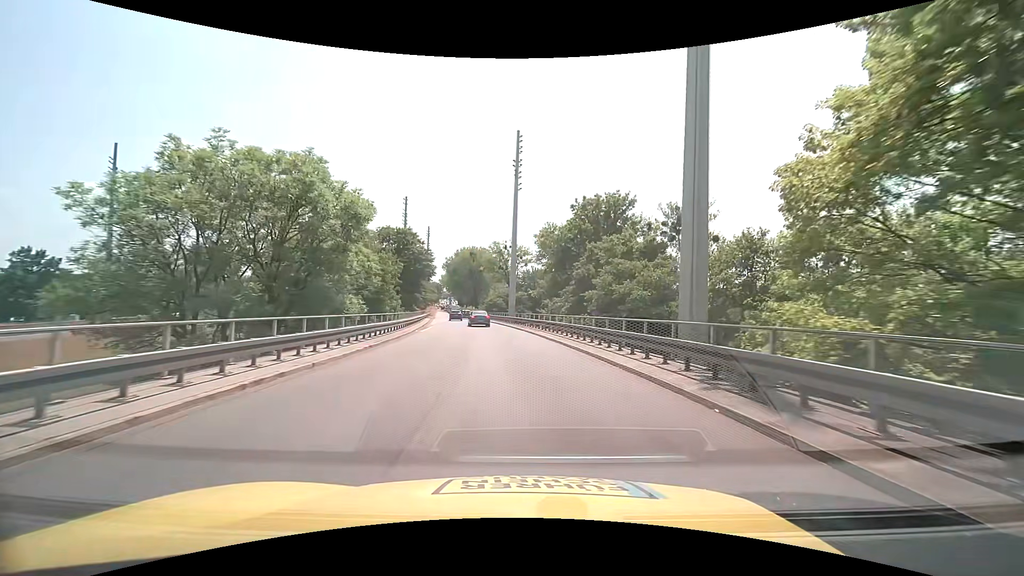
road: trunk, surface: asphalt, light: Day
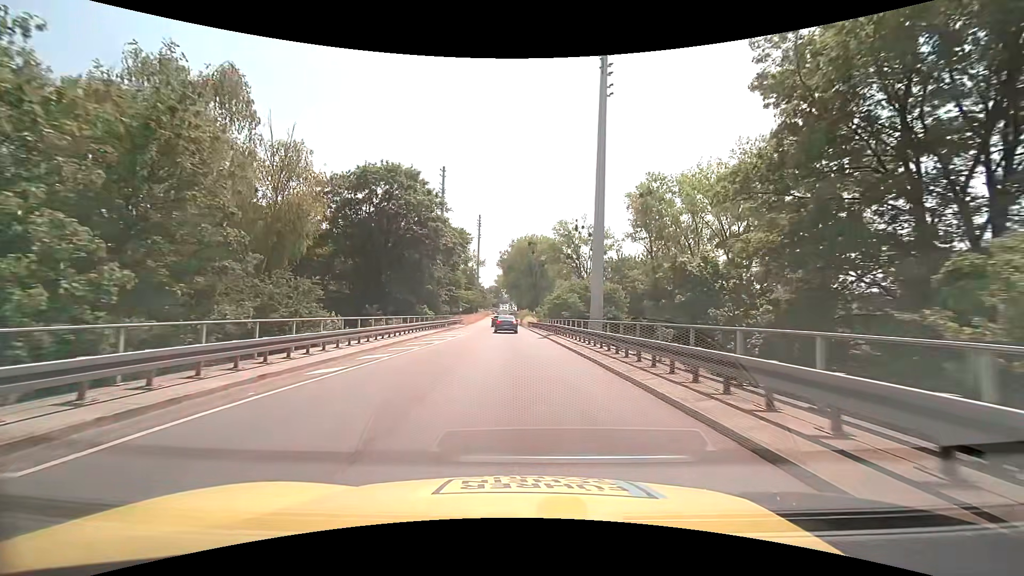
(-2.6, +38.1) m; -7°
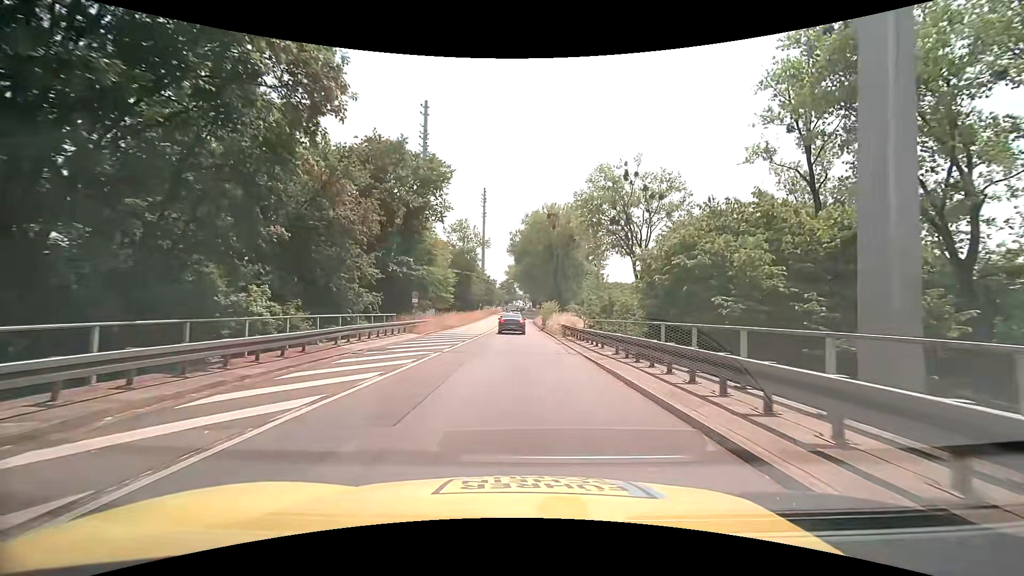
(-0.7, +35.0) m; -2°
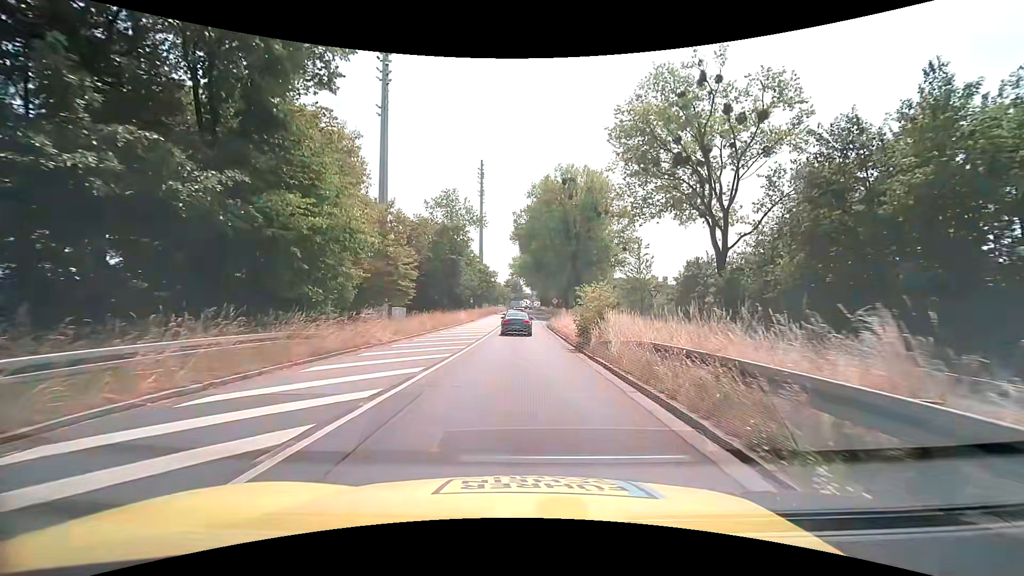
(0.0, +25.0) m; 0°
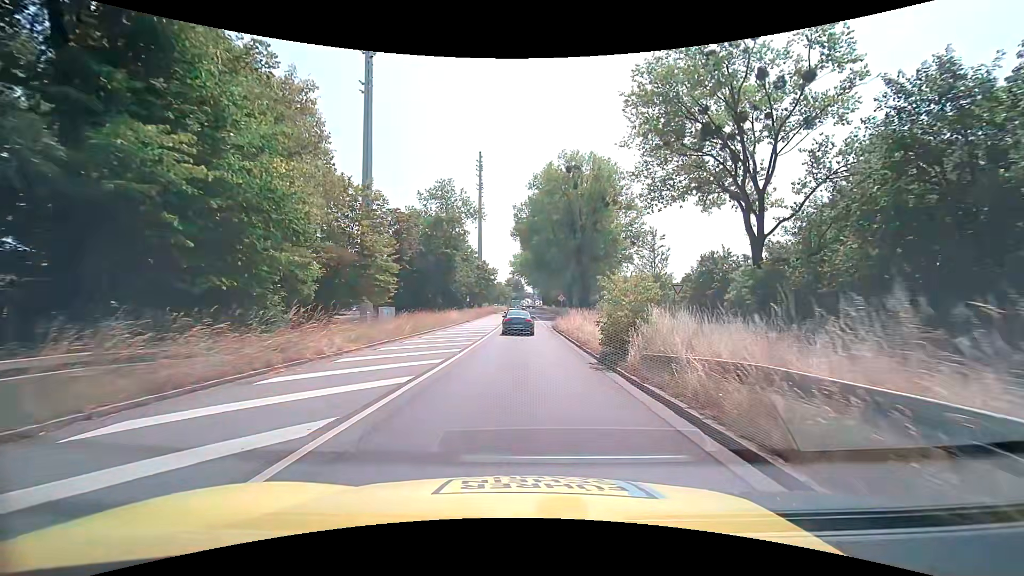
(0.0, +5.8) m; -1°
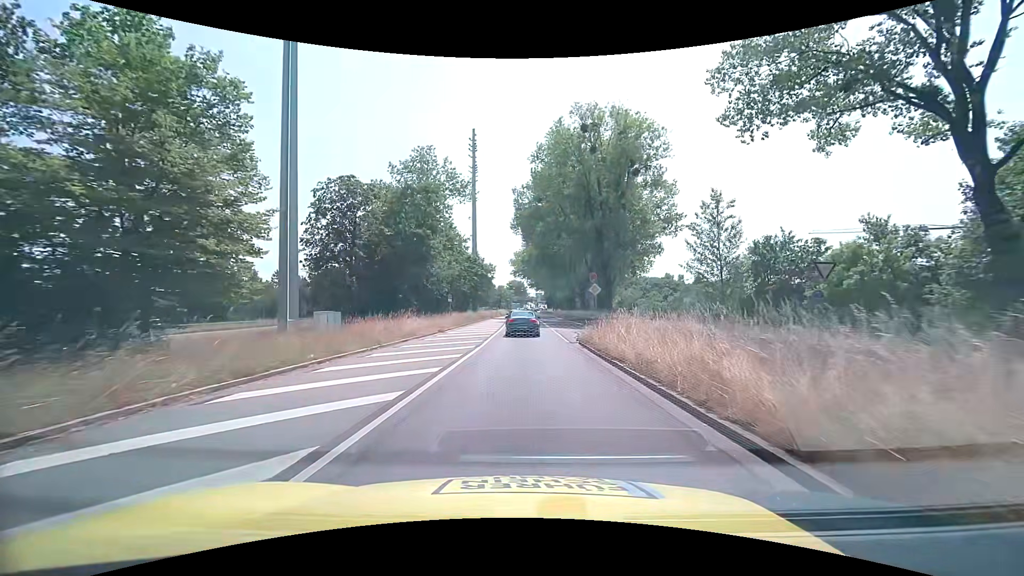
(0.0, +16.4) m; 0°
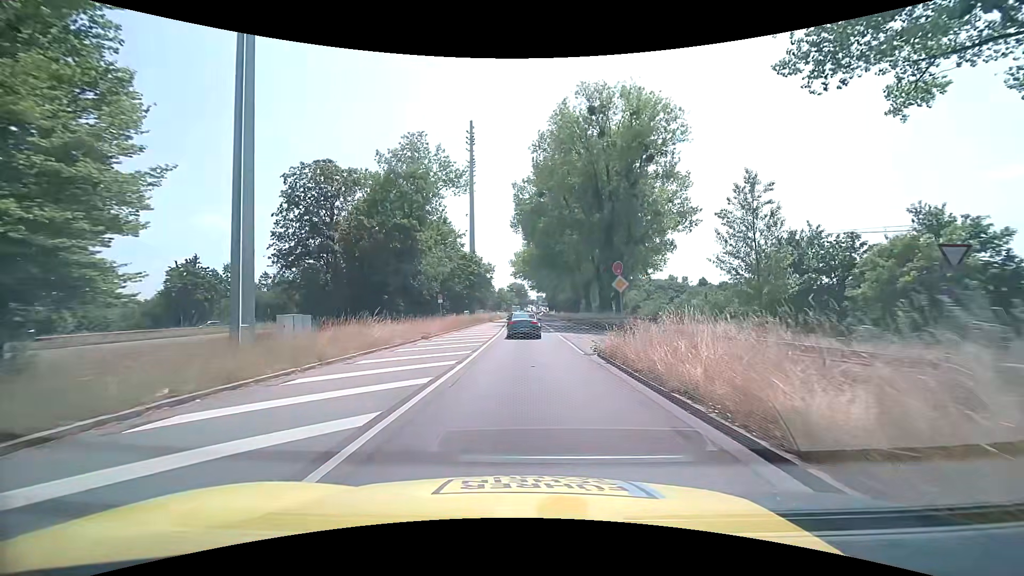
(0.0, +5.3) m; -1°
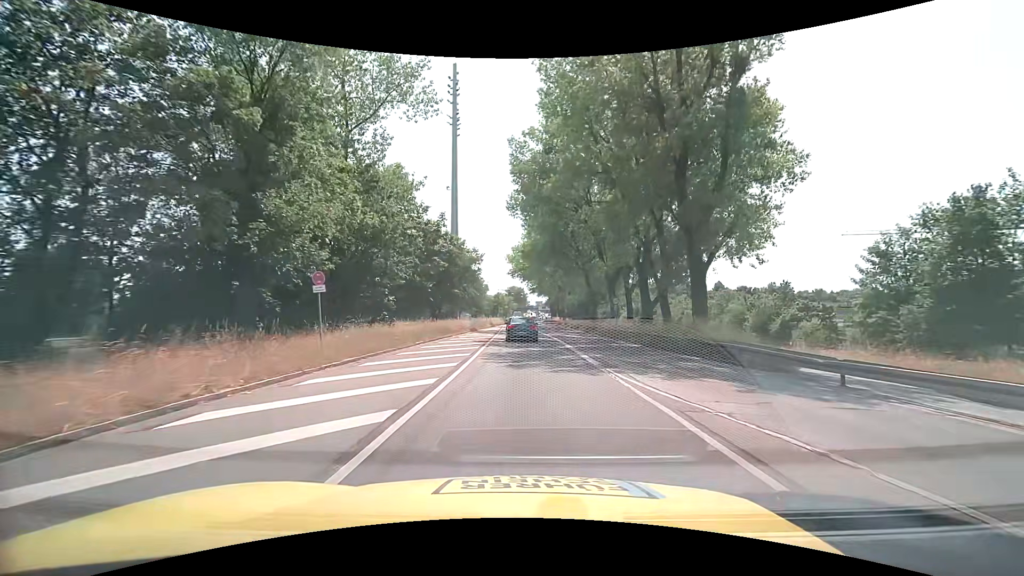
(+0.1, +22.2) m; +1°
(0, +10) (0, +20) (0, +30) (0, +40) (0, +50) (-1, +60) (-1, +70) (-2, +80) (-2, +90) (-2, +100) m
